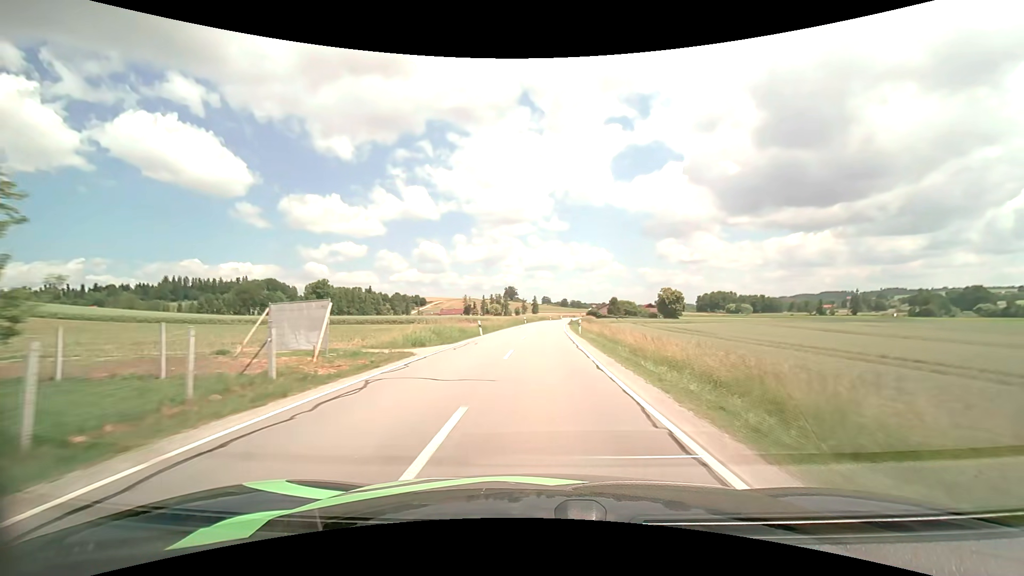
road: secondary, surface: asphalt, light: Day
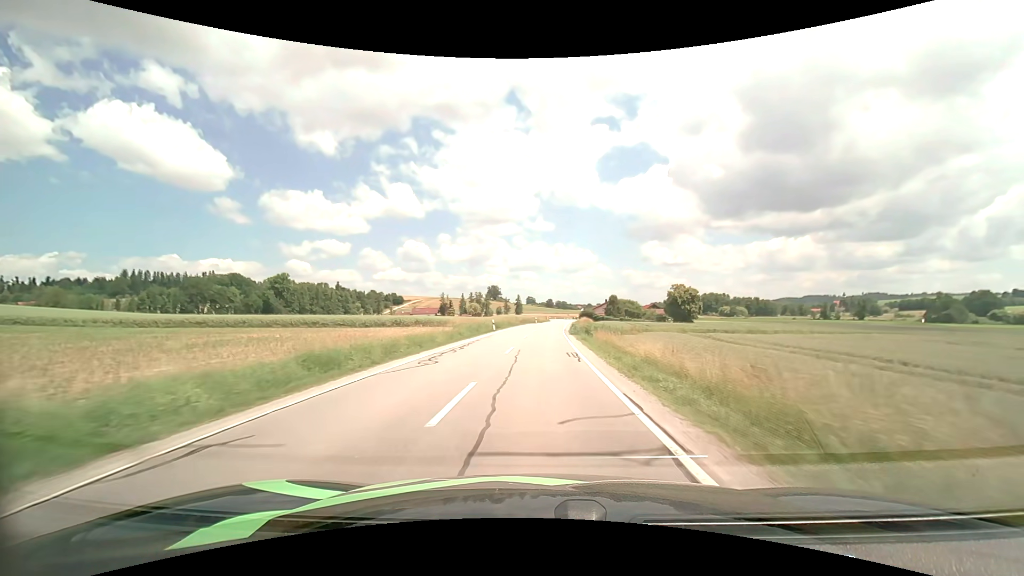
(+0.5, +33.0) m; +2°
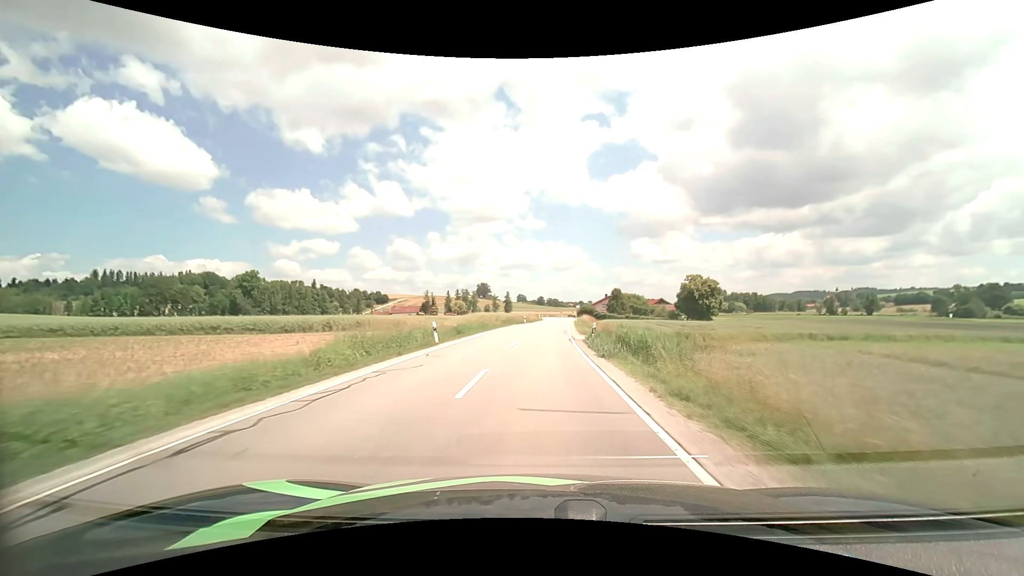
(+0.2, +22.4) m; +1°
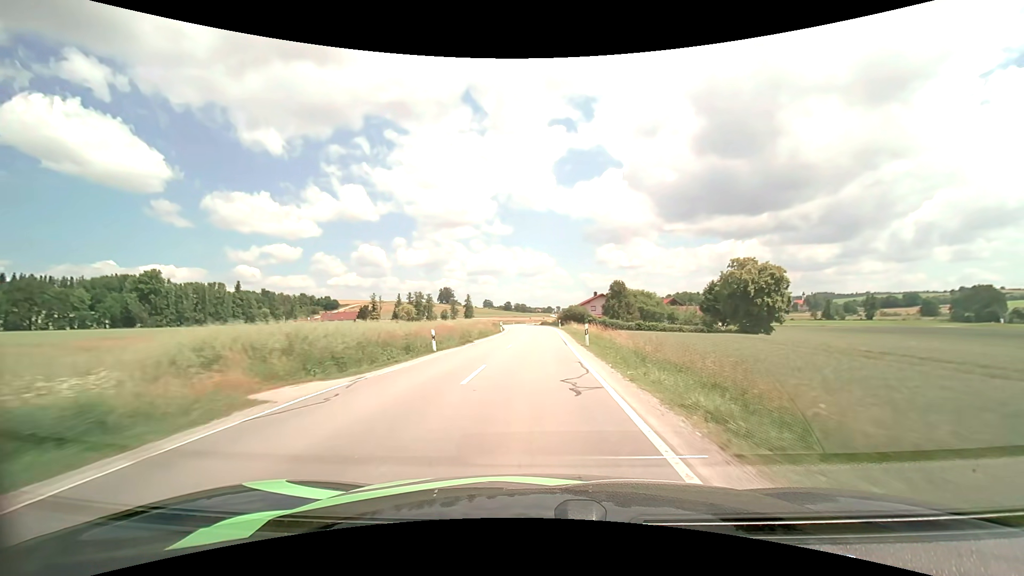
(+1.4, +45.3) m; +3°
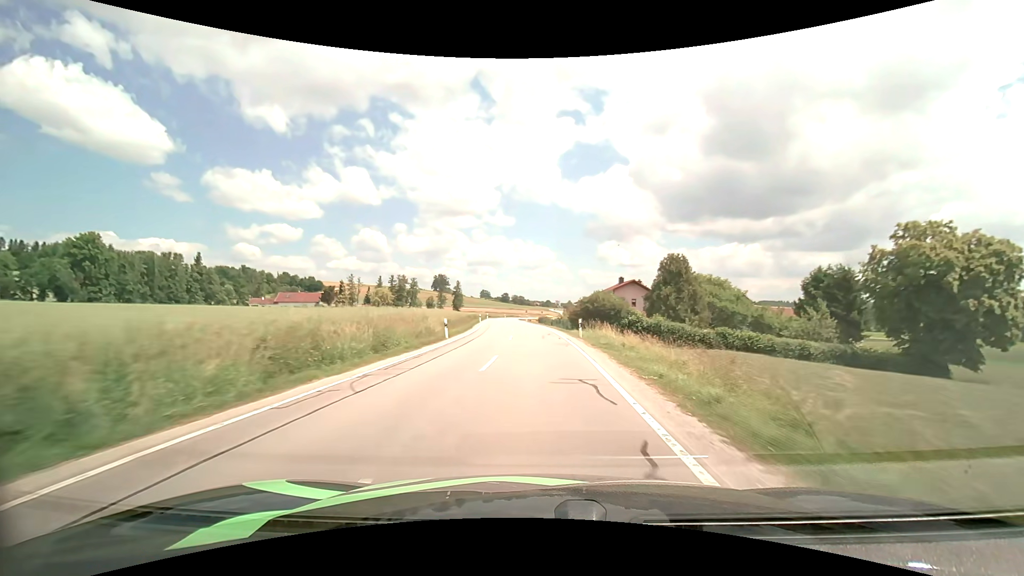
(+0.4, +33.8) m; 0°
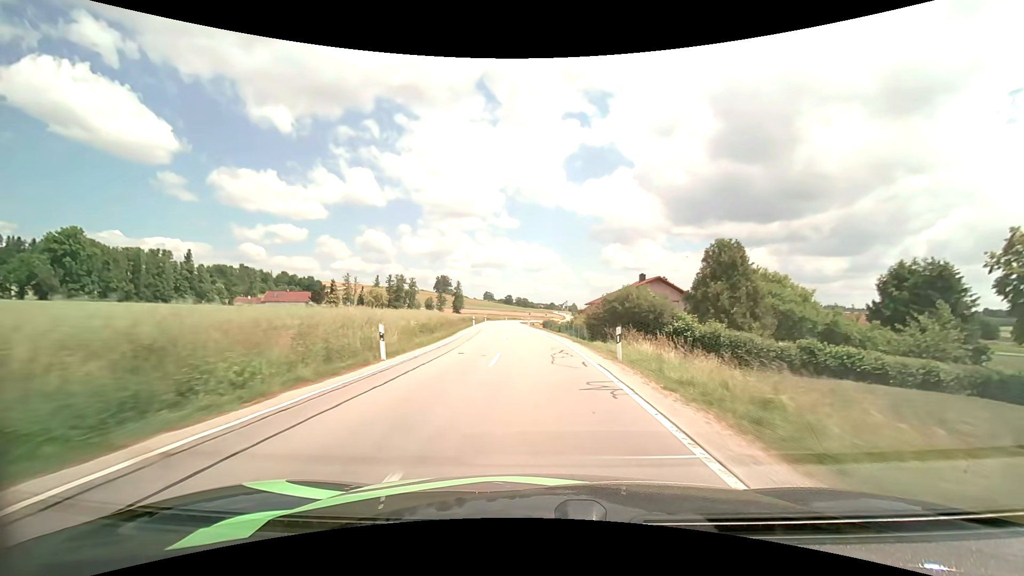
(0.0, +11.4) m; 0°
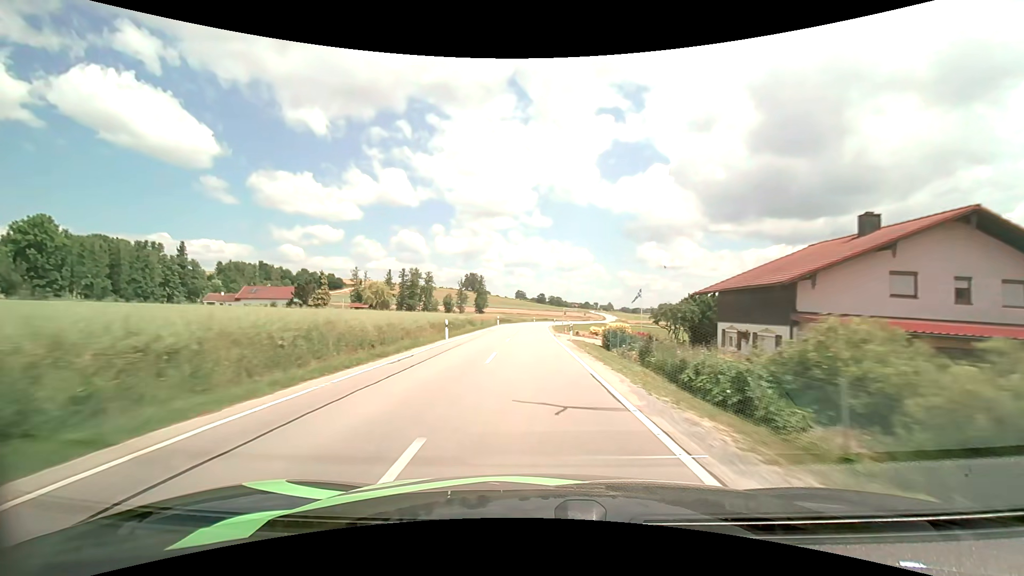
(-1.1, +34.9) m; -4°
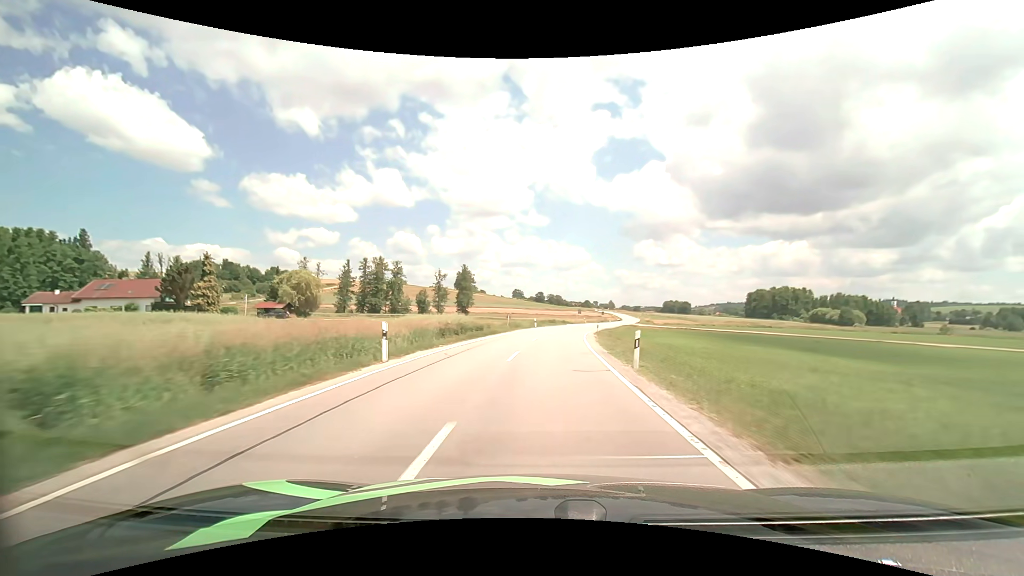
(-0.8, +47.4) m; 0°
(0, +10) (0, +20) (+1, +30) (+2, +40) (+3, +50) (+5, +60) (+7, +70) (+9, +79) (+12, +89) (+14, +99) m
